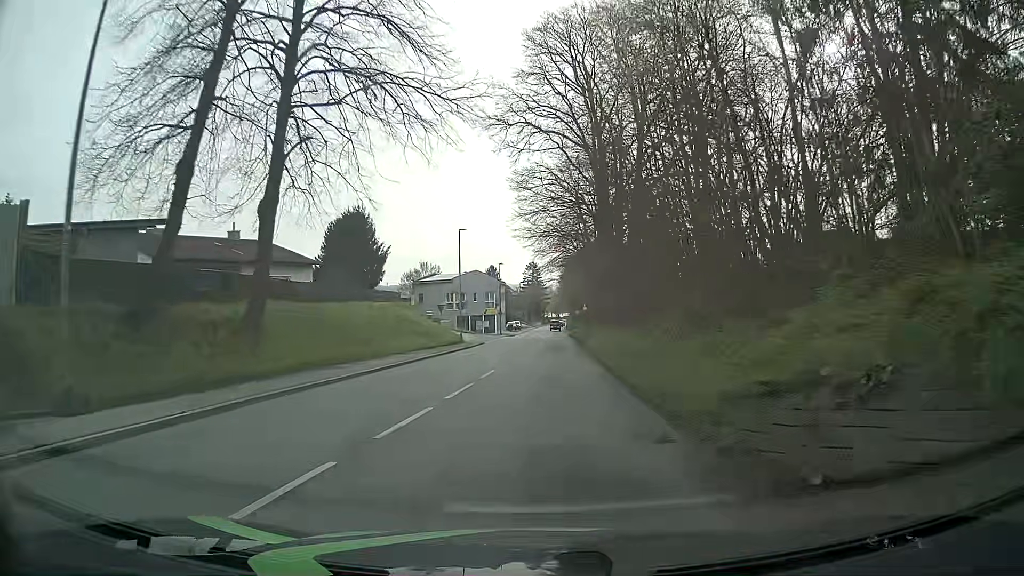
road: tertiary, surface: asphalt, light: Day
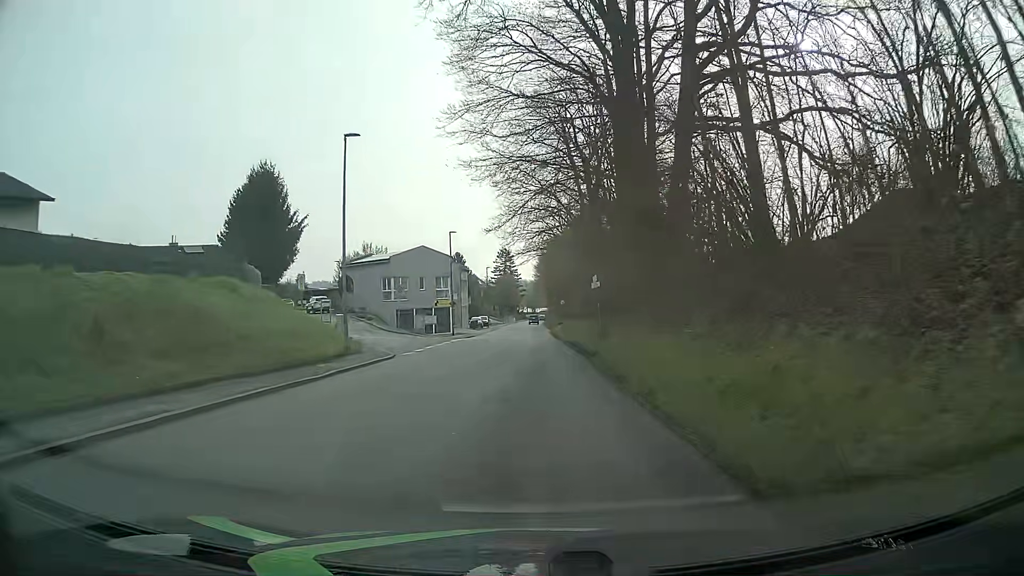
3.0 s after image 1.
(+0.6, +24.3) m; +1°
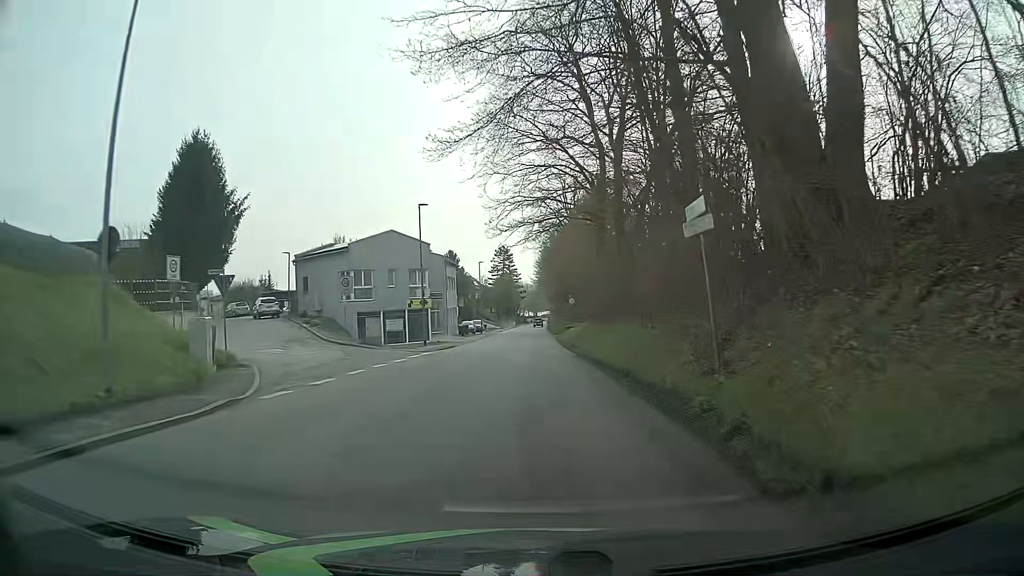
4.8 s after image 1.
(+0.2, +14.5) m; +1°
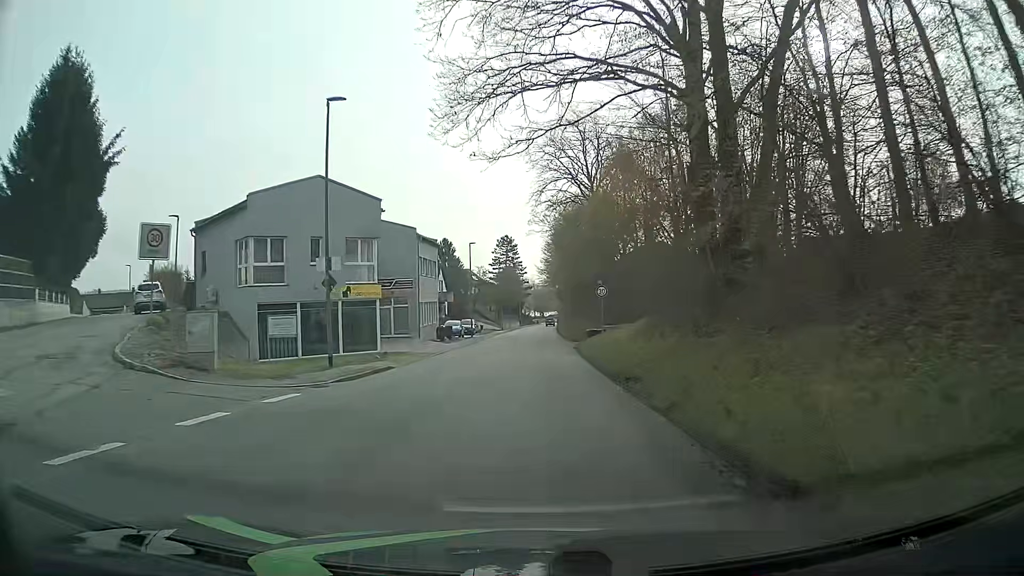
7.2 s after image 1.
(-0.3, +19.1) m; 0°
(0, +10) (0, +20) (0, +30) (0, +40) (-1, +50) (-1, +60) (-1, +70) (-1, +80) (-1, +90) (-1, +100) m
